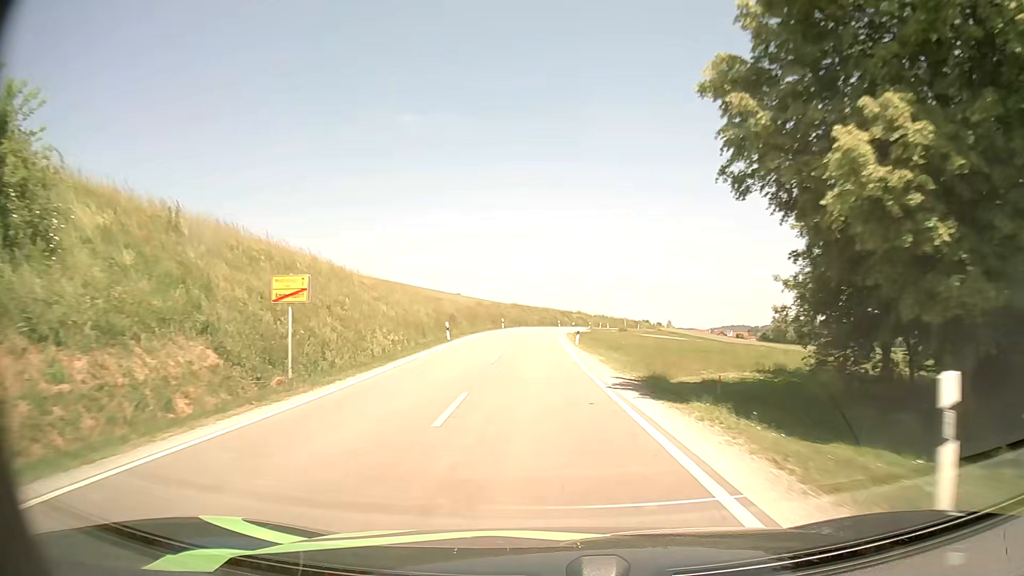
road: secondary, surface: asphalt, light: Day
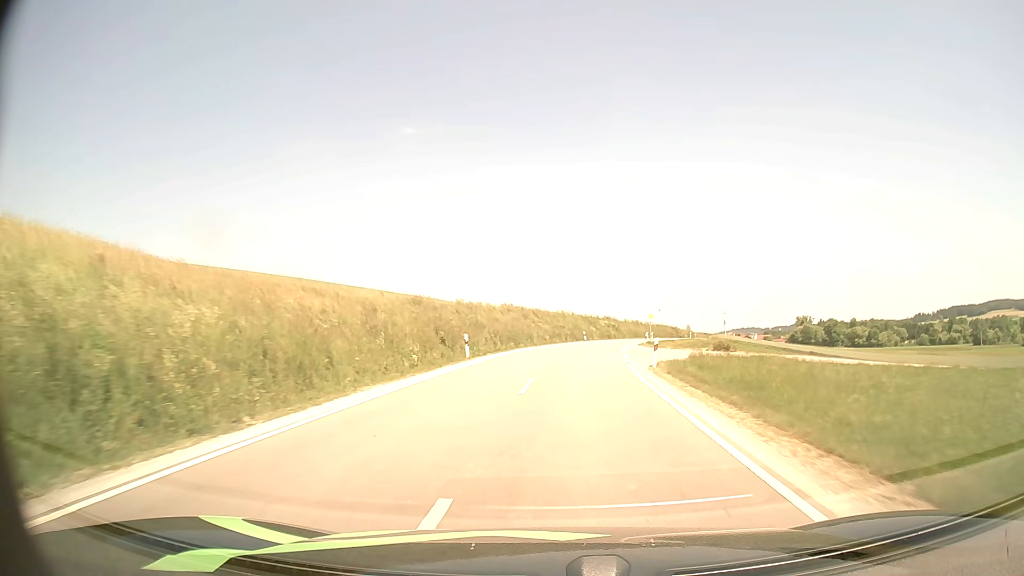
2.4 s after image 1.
(-1.1, +44.2) m; -1°
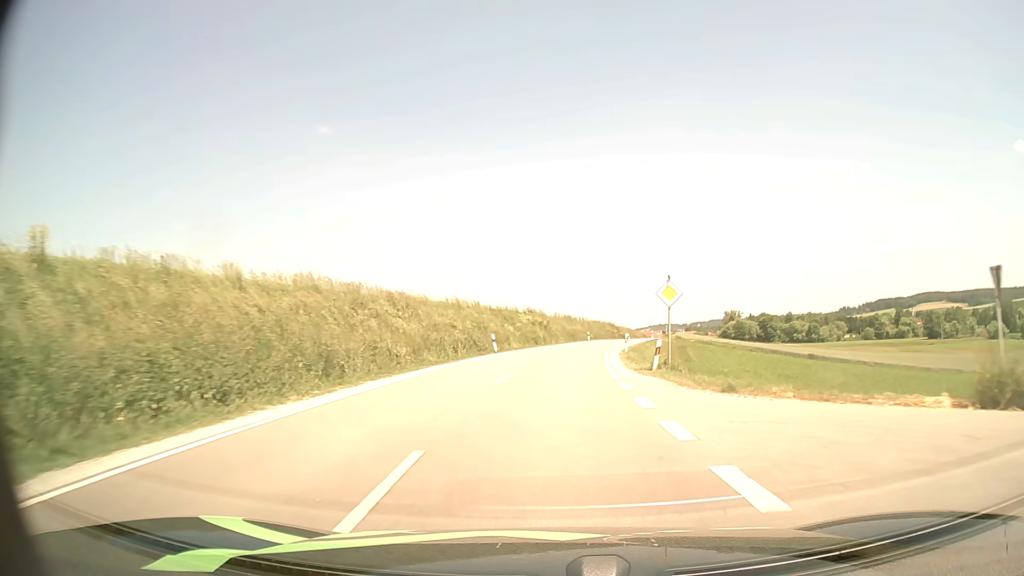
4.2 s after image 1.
(+2.0, +34.3) m; +7°
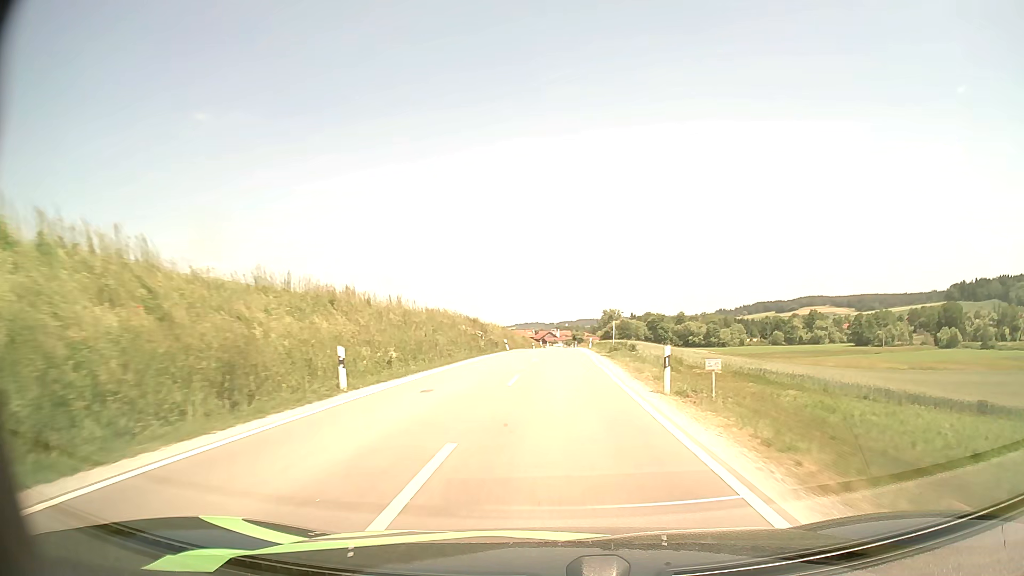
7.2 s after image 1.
(+5.7, +59.5) m; +11°
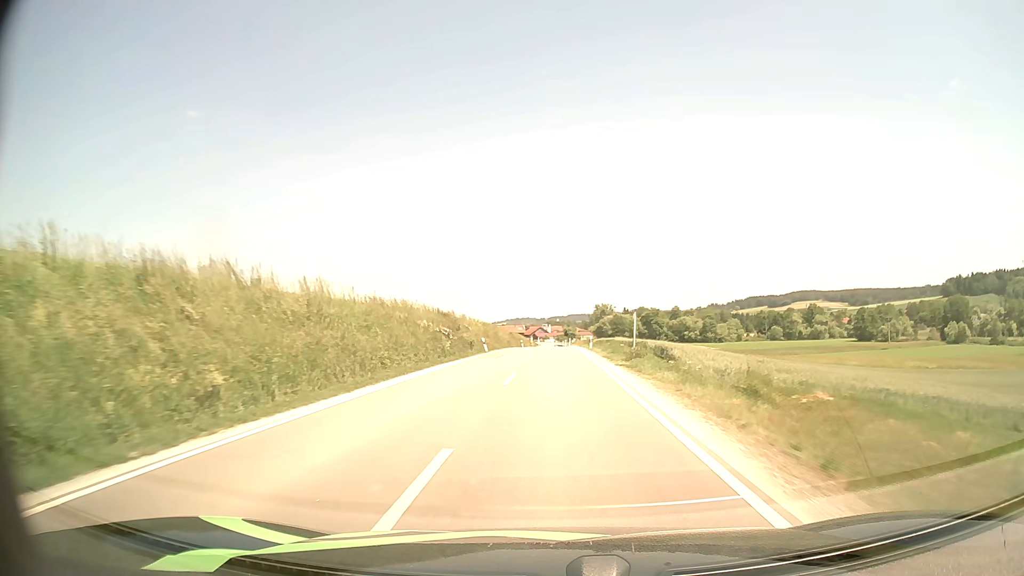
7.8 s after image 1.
(+0.1, +12.5) m; +1°
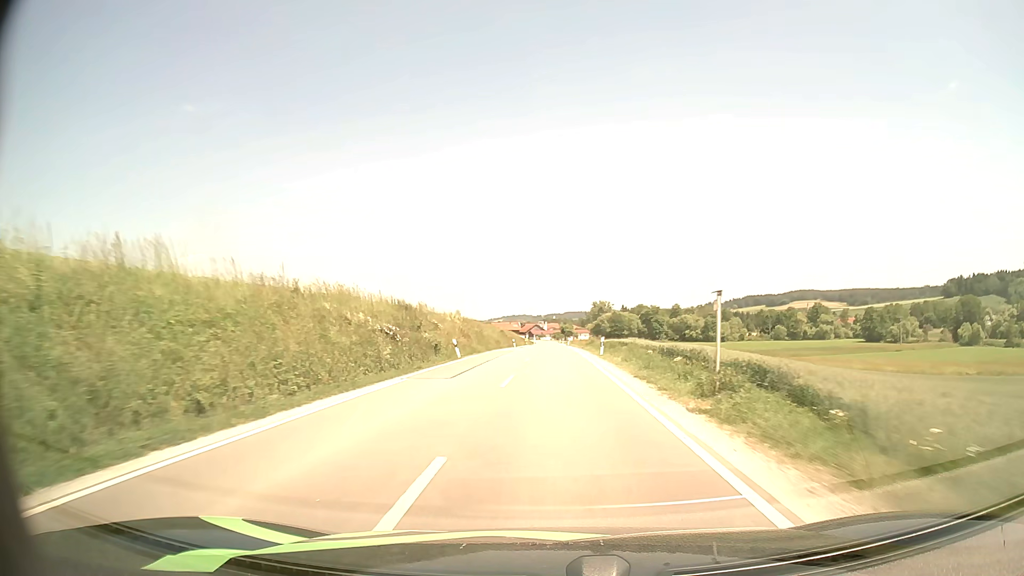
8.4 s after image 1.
(0.0, +12.5) m; 0°
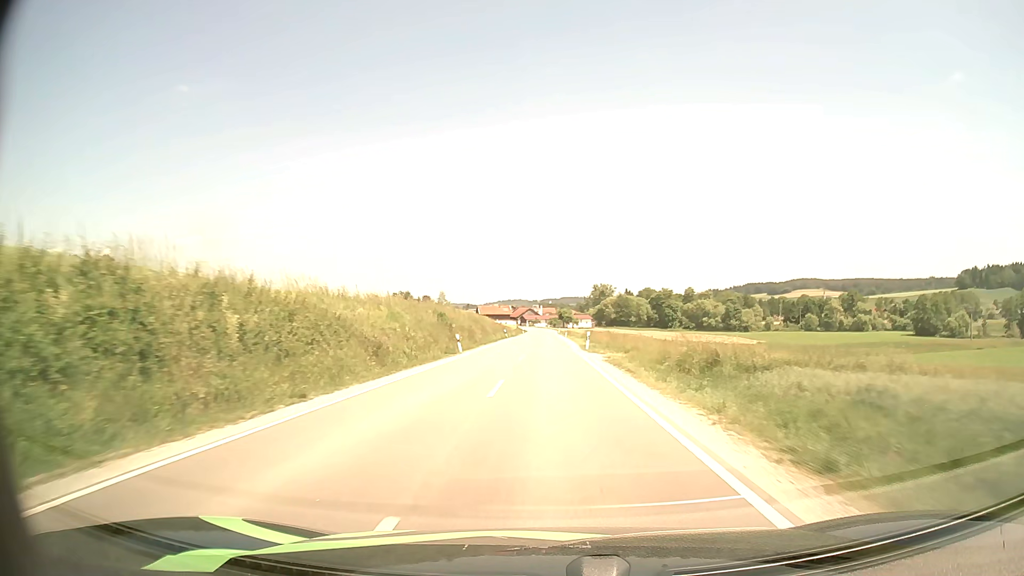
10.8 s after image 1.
(+0.2, +50.4) m; 0°
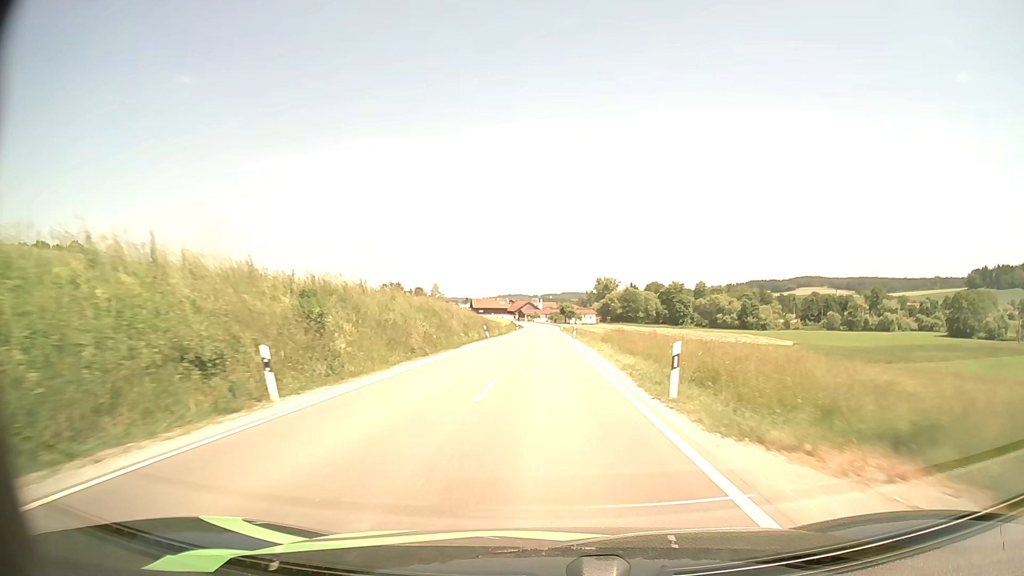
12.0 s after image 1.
(0.0, +25.6) m; 0°
(0, +10) (0, +20) (0, +30) (0, +40) (0, +50) (0, +60) (0, +70) (0, +80) (0, +90) (0, +100) m
